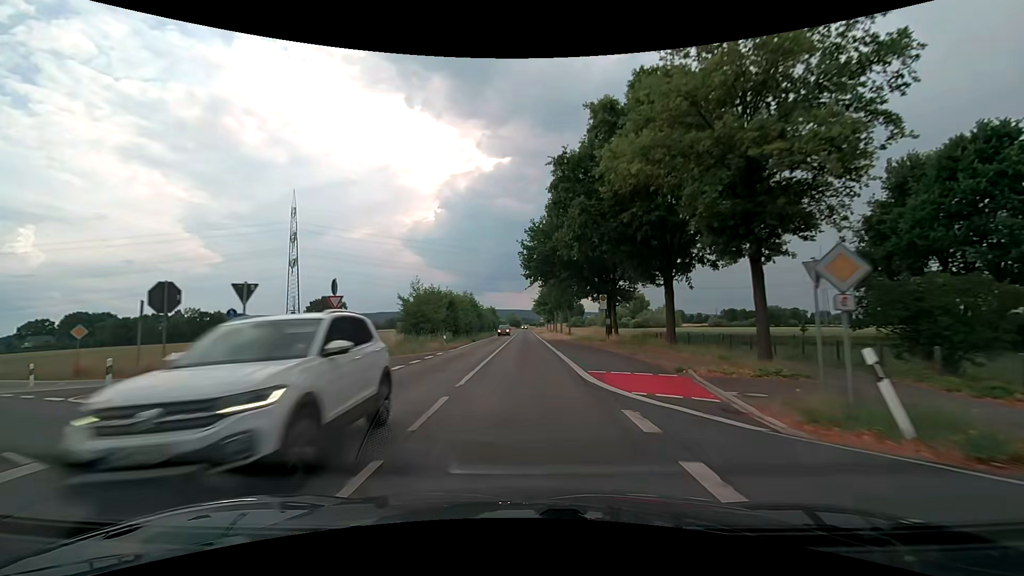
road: secondary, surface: asphalt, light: Day
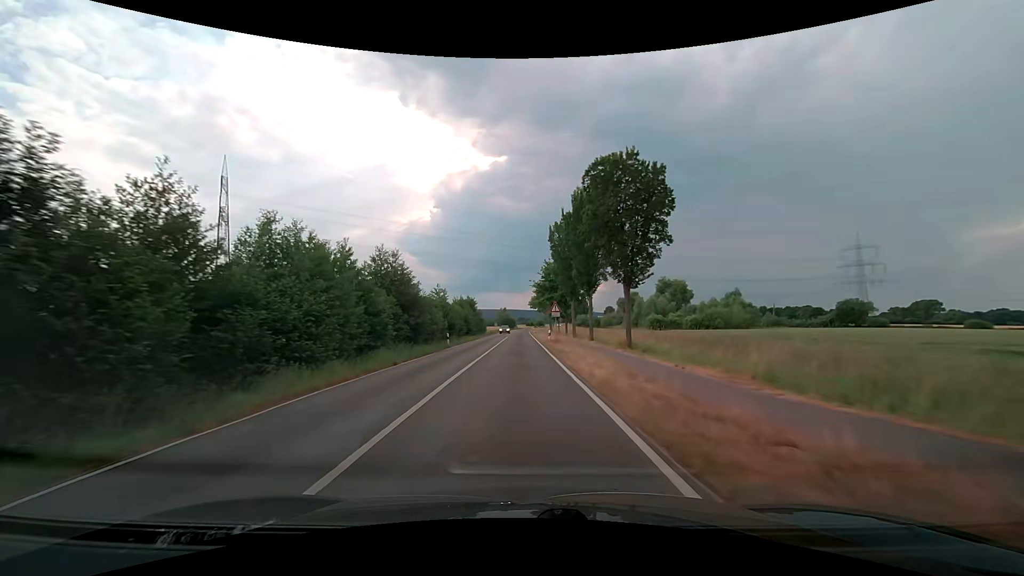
(+0.3, +47.3) m; 0°
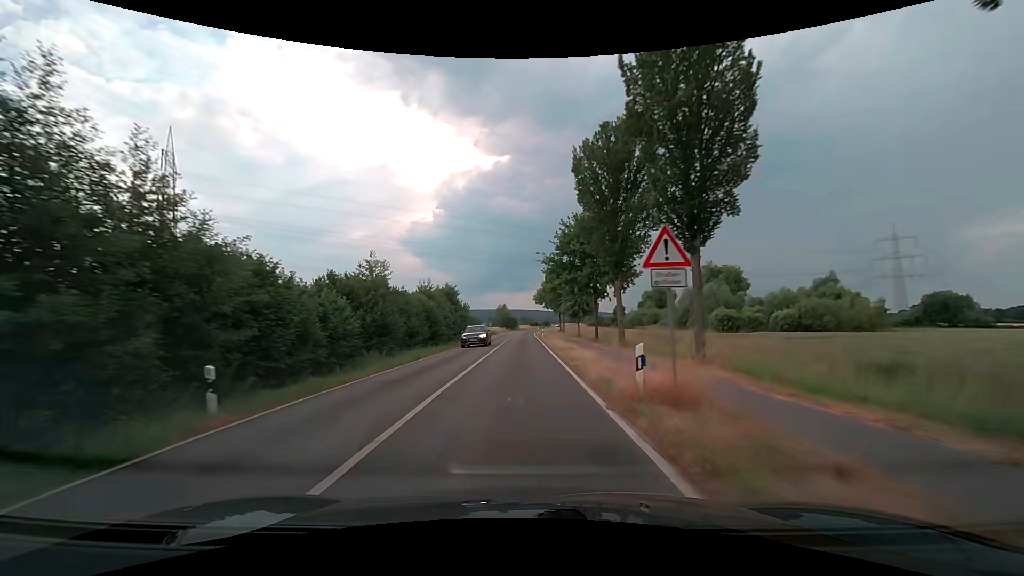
(-0.1, +28.3) m; -1°
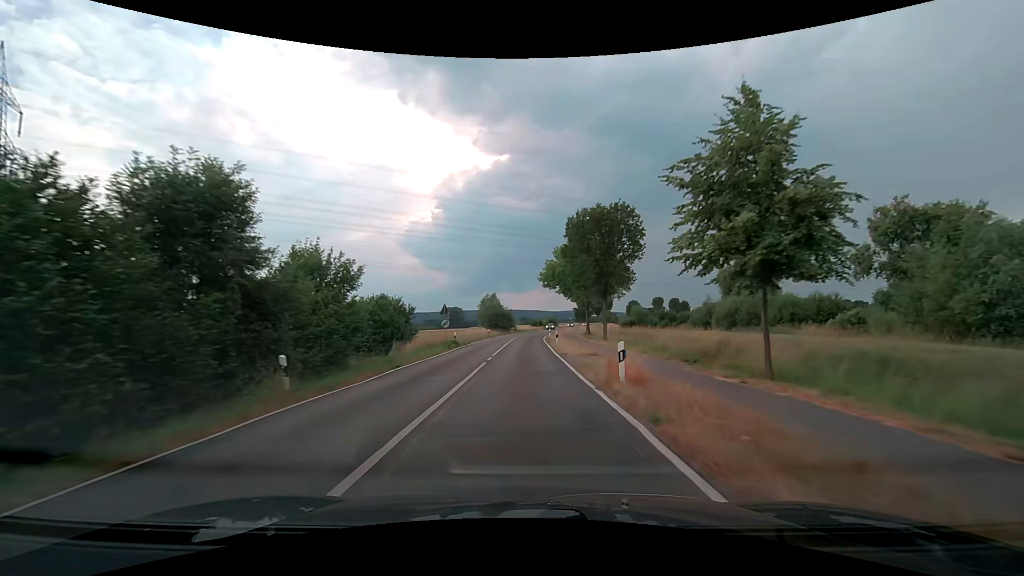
(+0.2, +47.9) m; +1°
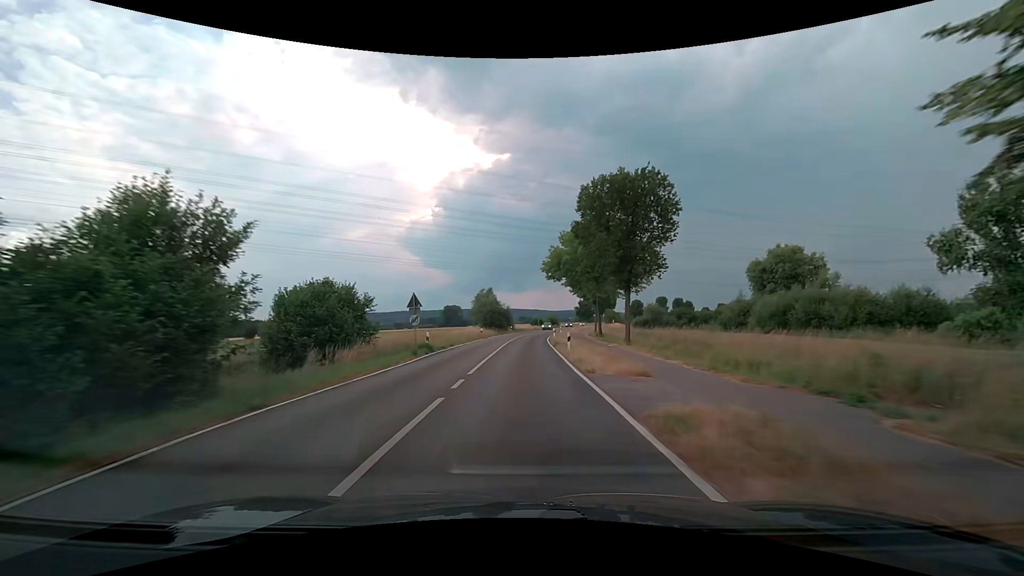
(-0.1, +10.2) m; -1°
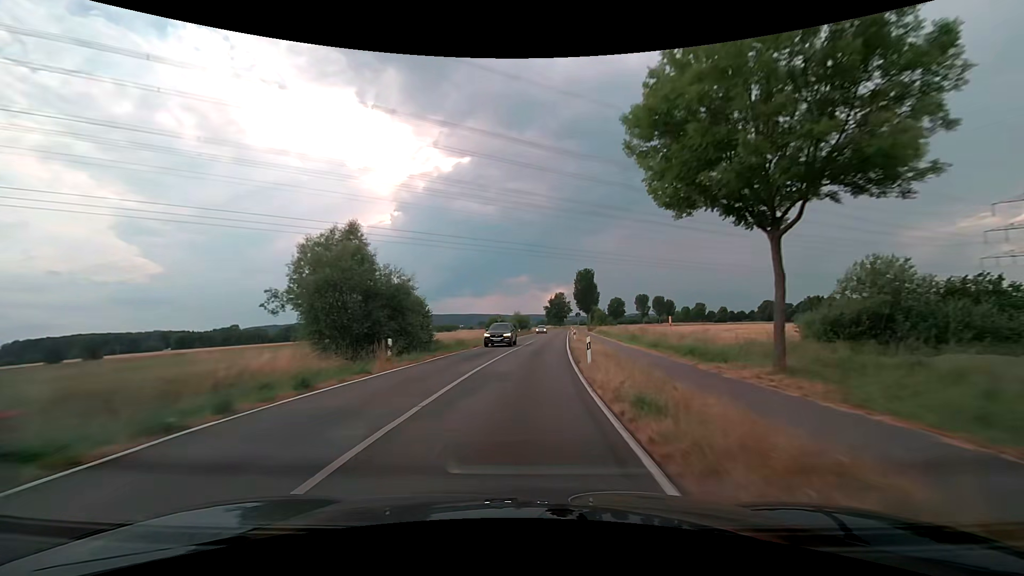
(+1.6, +55.9) m; +5°
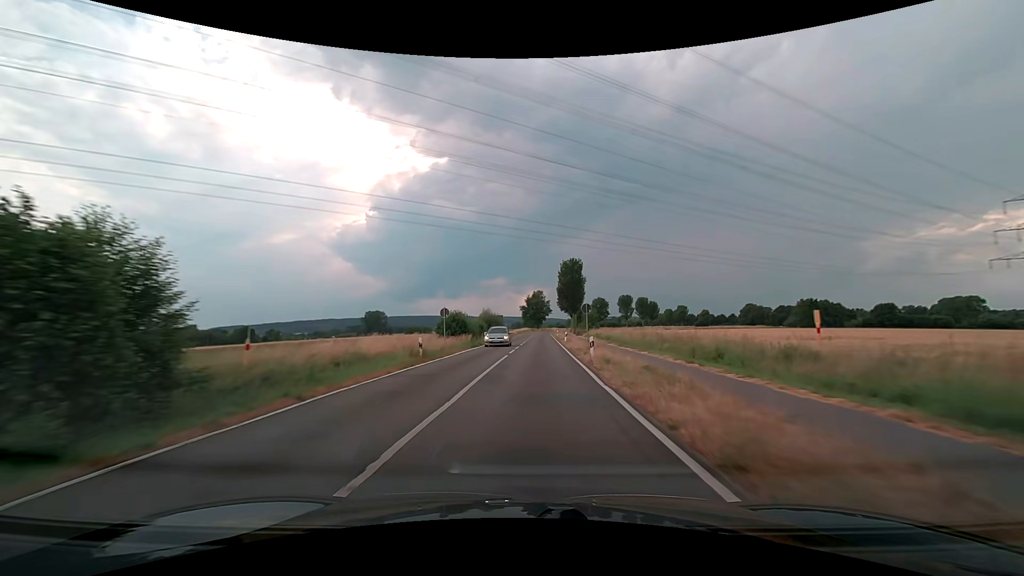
(+0.3, +24.4) m; +2°
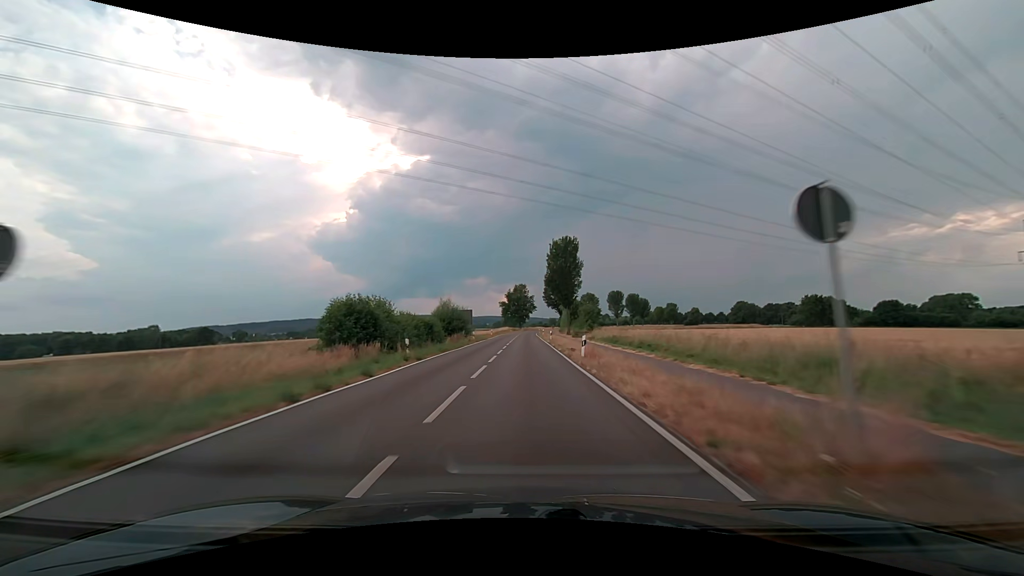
(+0.6, +25.4) m; +2°
(0, +10) (0, +20) (0, +30) (0, +40) (0, +50) (0, +60) (0, +70) (0, +80) (0, +90) (0, +100) m
